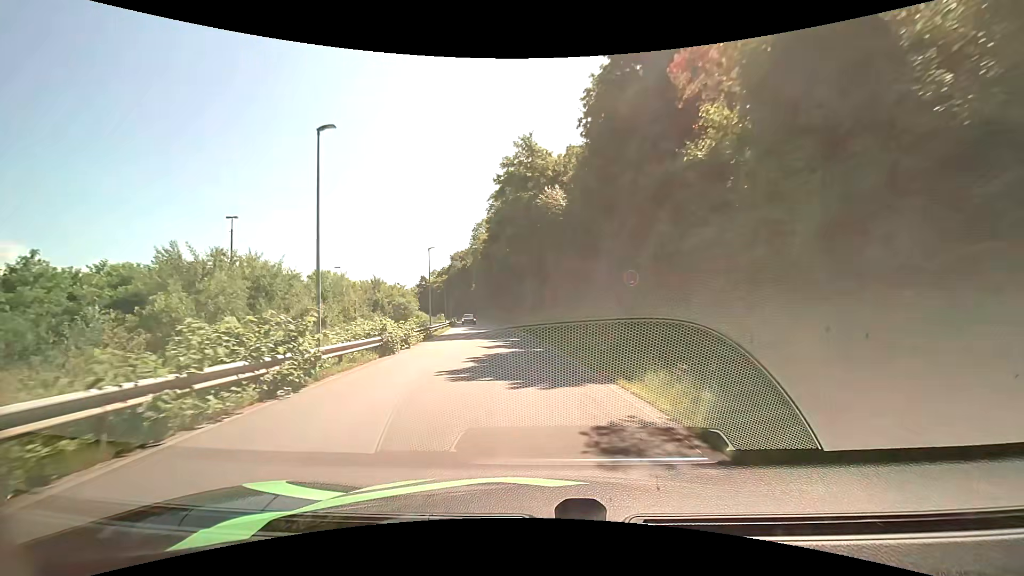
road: residential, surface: asphalt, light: Day
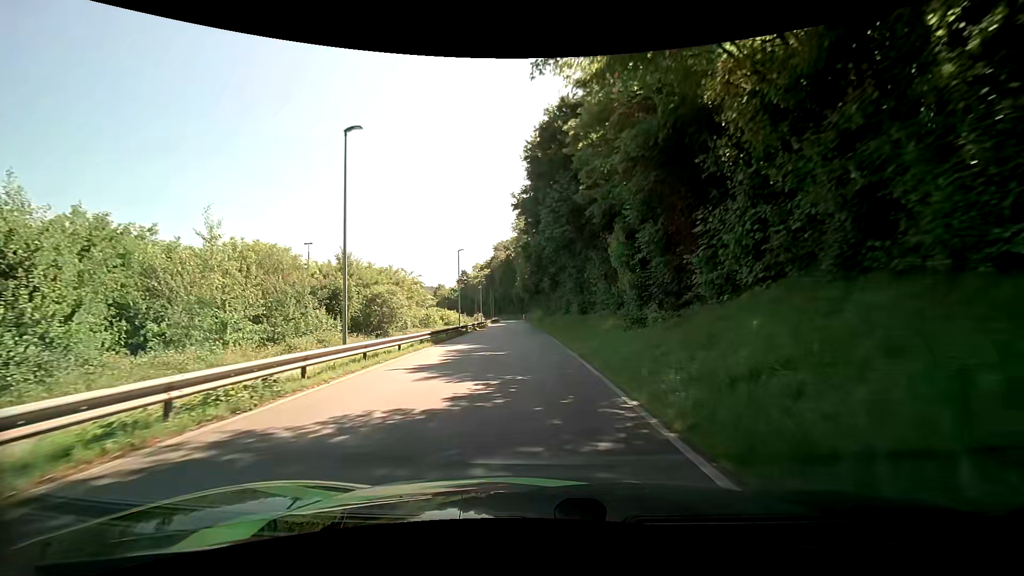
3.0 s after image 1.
(-2.3, +31.6) m; -6°
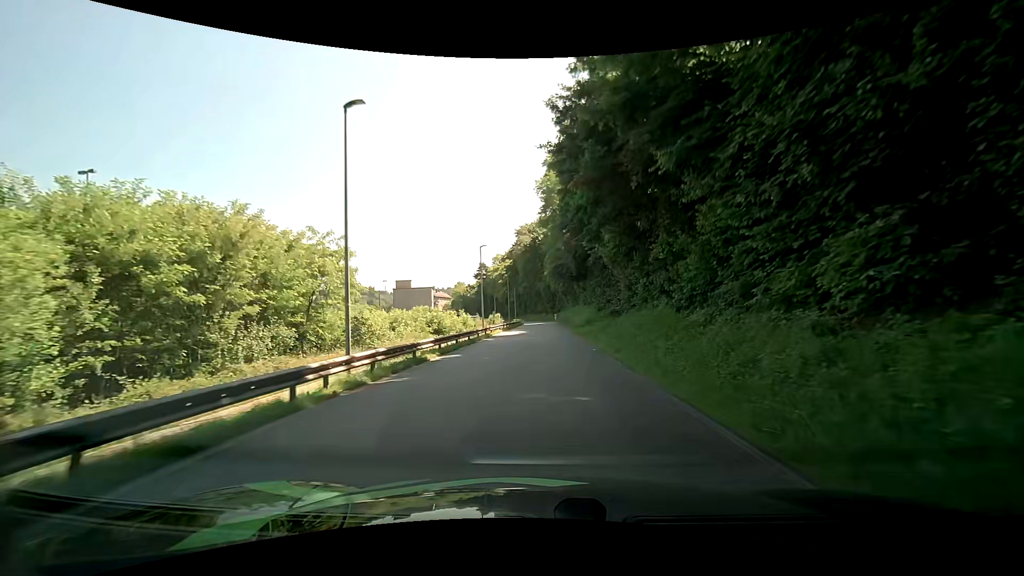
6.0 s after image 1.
(-1.3, +34.1) m; -3°
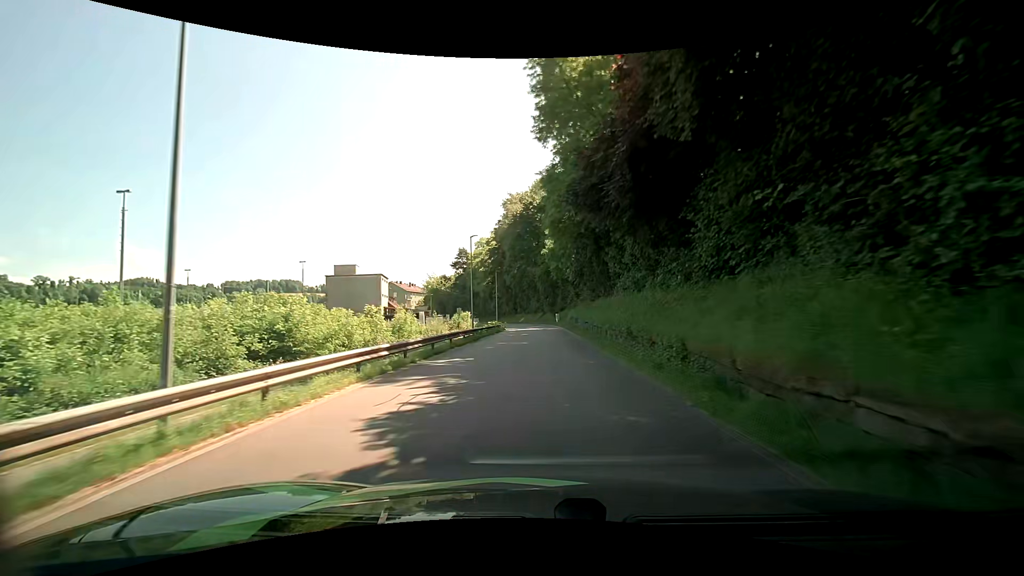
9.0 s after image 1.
(+0.1, +37.2) m; 0°
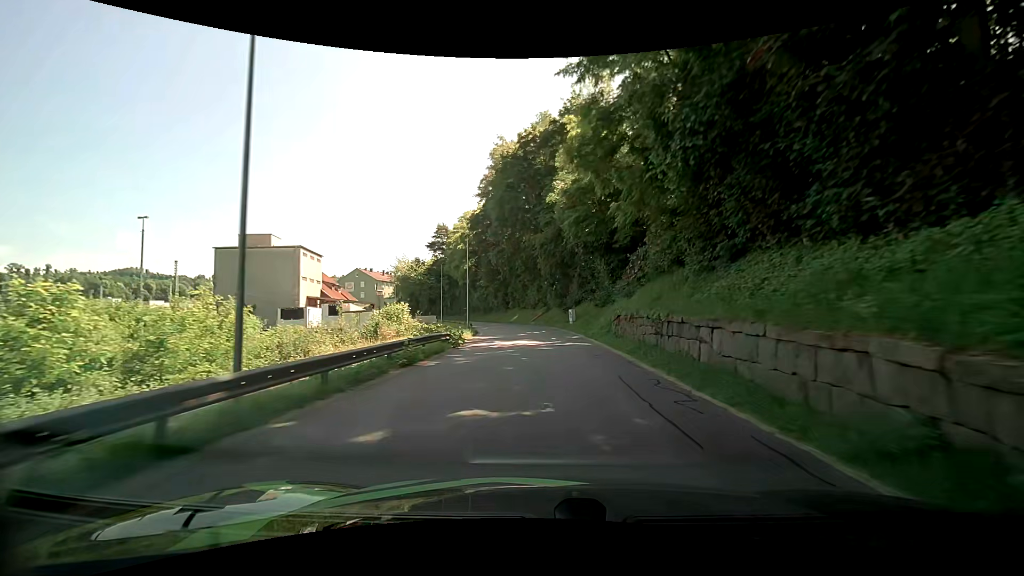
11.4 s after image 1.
(0.0, +30.7) m; 0°
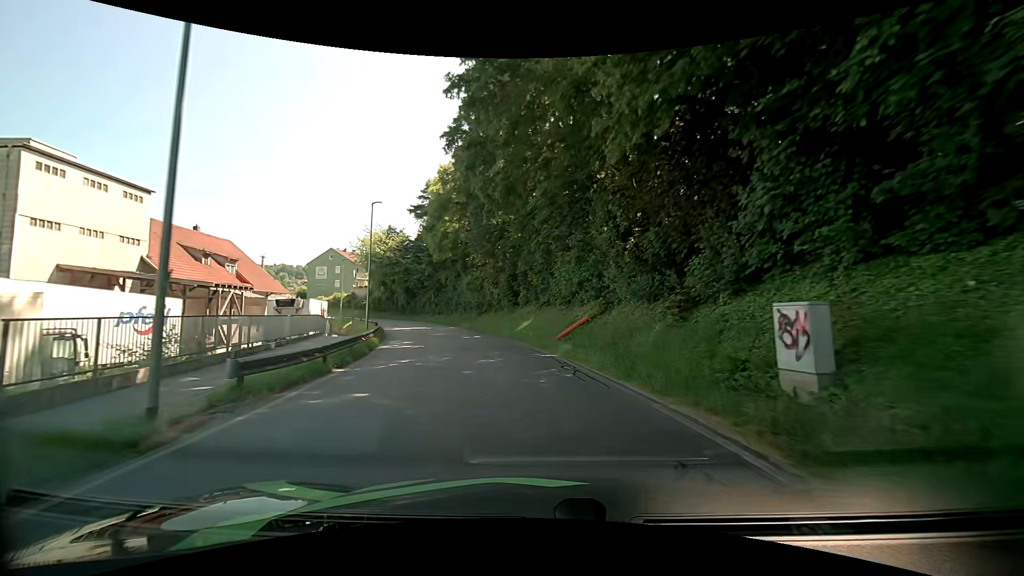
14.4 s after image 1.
(-0.2, +35.4) m; -3°
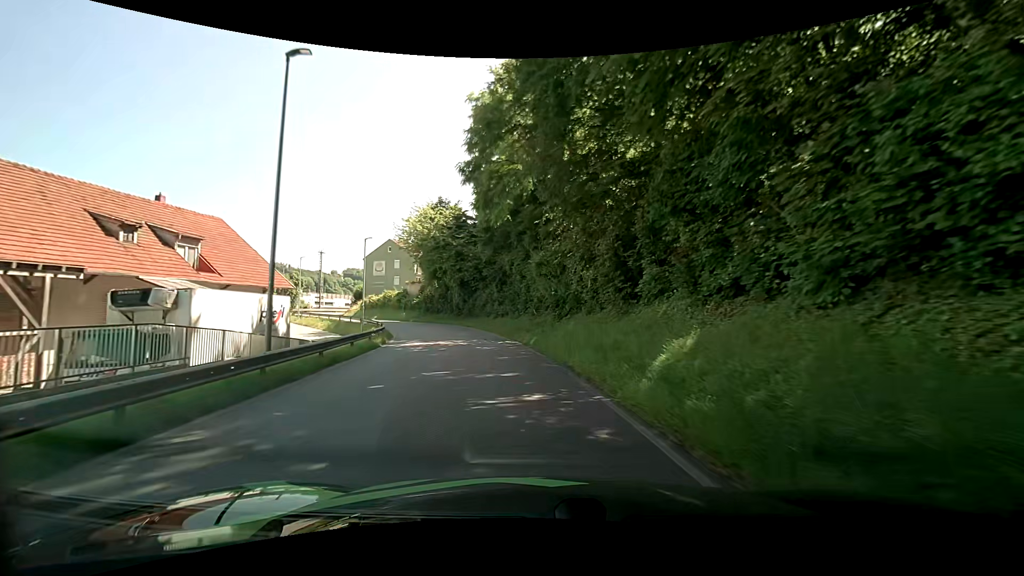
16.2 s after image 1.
(-1.6, +19.1) m; -9°
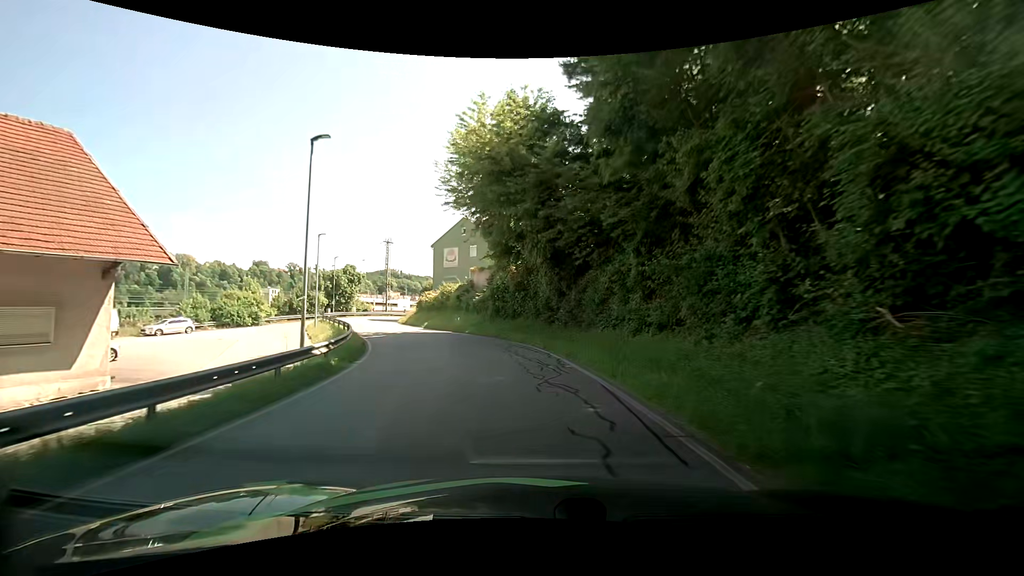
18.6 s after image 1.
(-3.2, +24.7) m; -13°
(0, +10) (-2, +20) (-5, +29) (-10, +38) (-14, +47) (-18, +56) (-20, +66) (-18, +76) (-13, +85) (-7, +93) m
